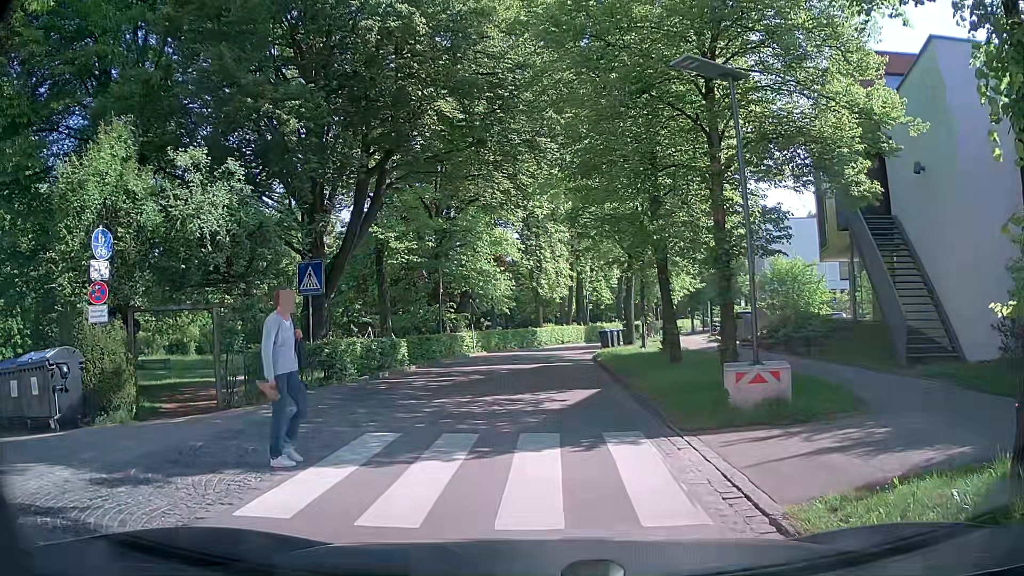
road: residential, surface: asphalt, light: Day
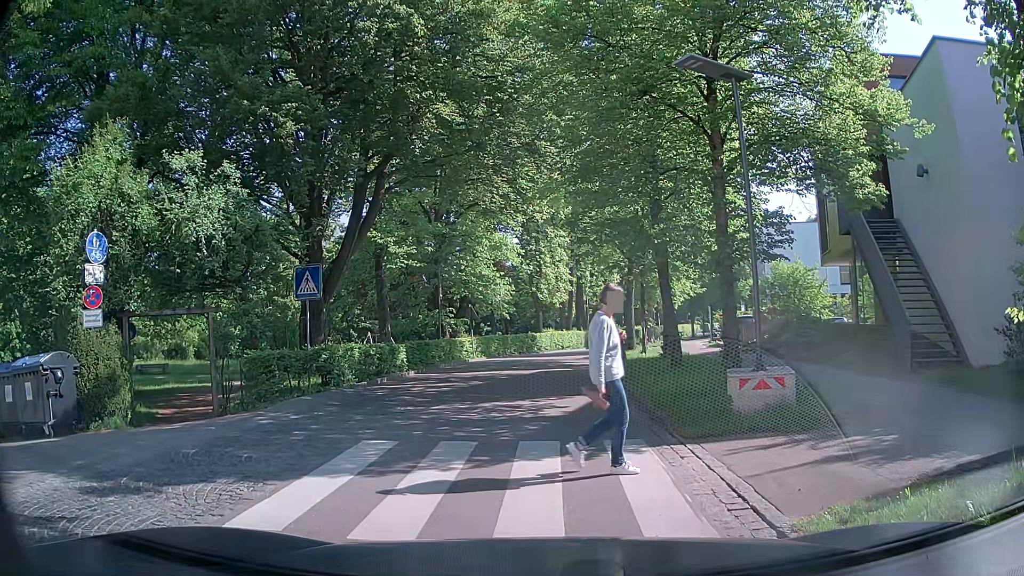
(0.0, +0.2) m; 0°
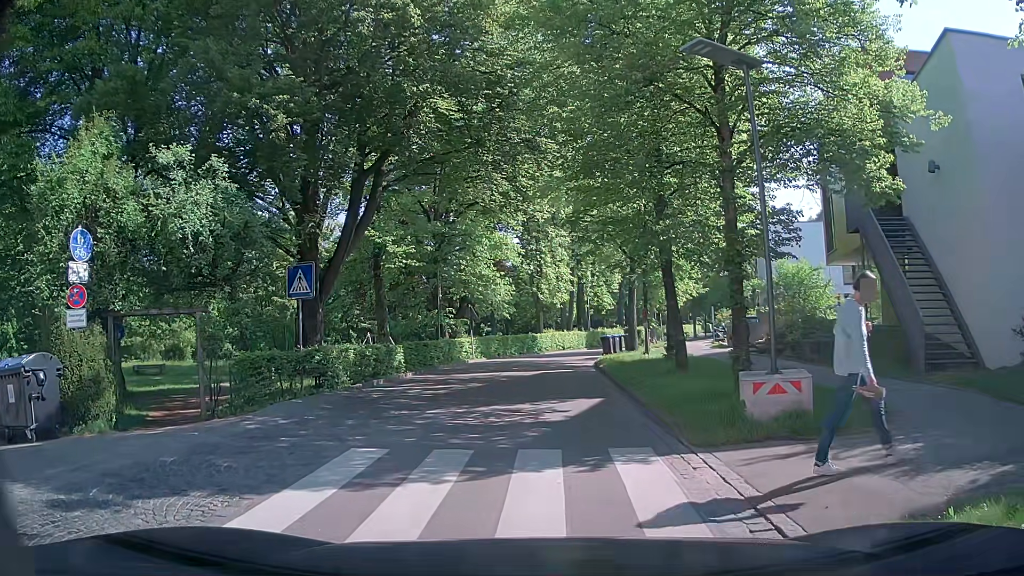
(0.0, +0.5) m; 0°
